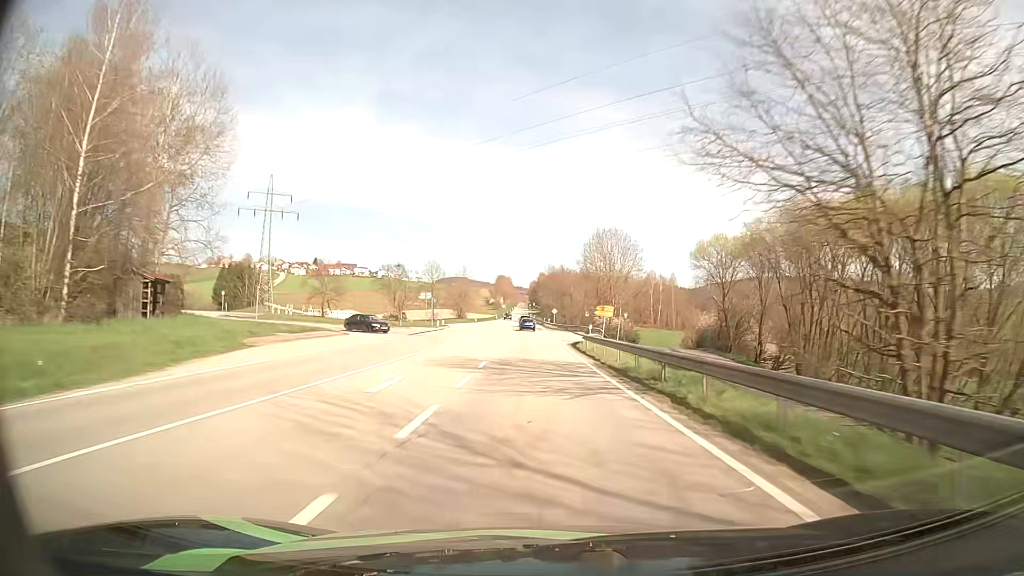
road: secondary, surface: asphalt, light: Day
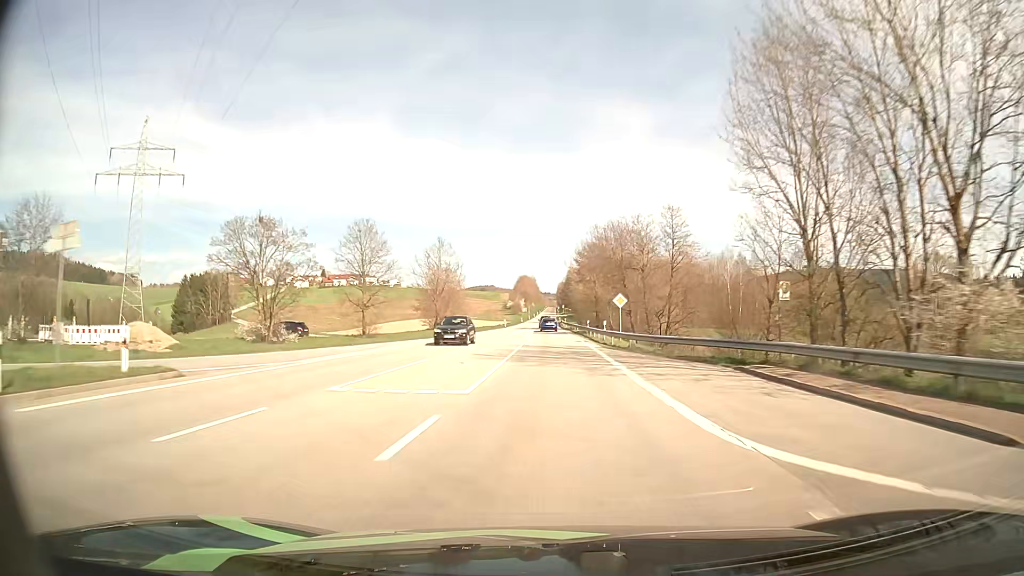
(-1.5, +61.2) m; -3°
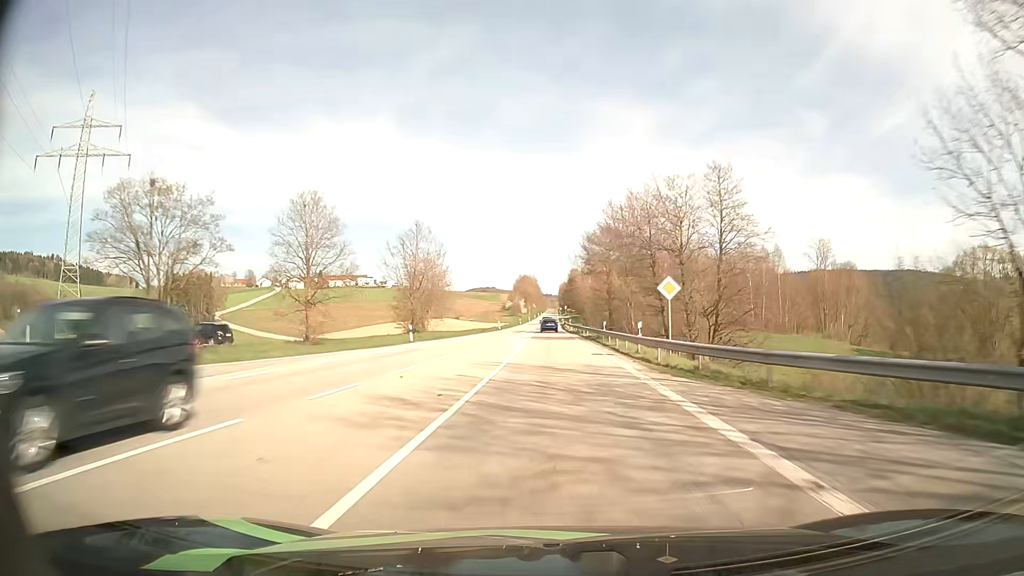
(0.0, +15.2) m; 0°
(0, +10) (0, +20) (0, +30) (0, +40) (0, +50) (0, +60) (0, +70) (0, +80) (0, +90) (0, +100) m
